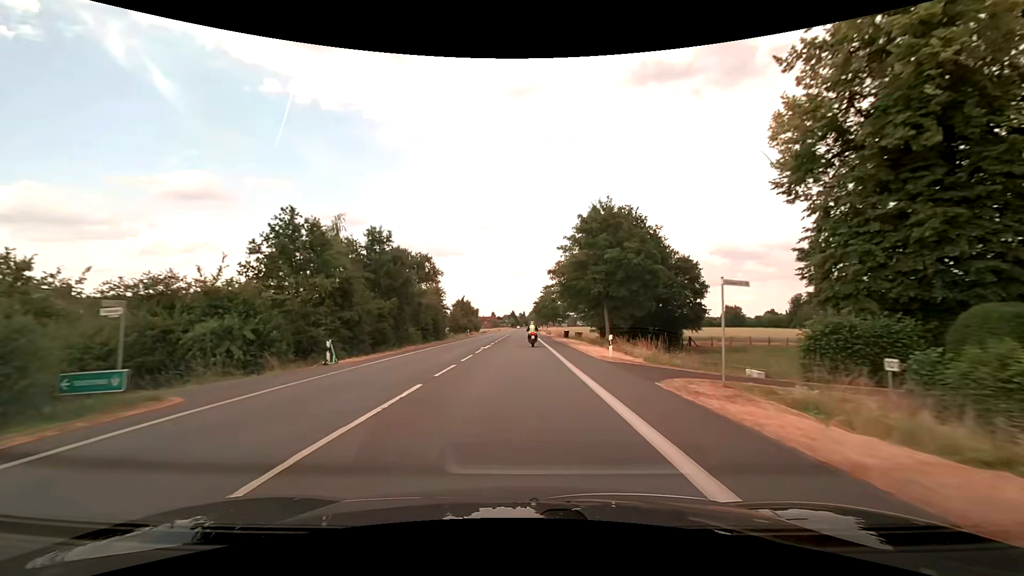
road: secondary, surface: asphalt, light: Day
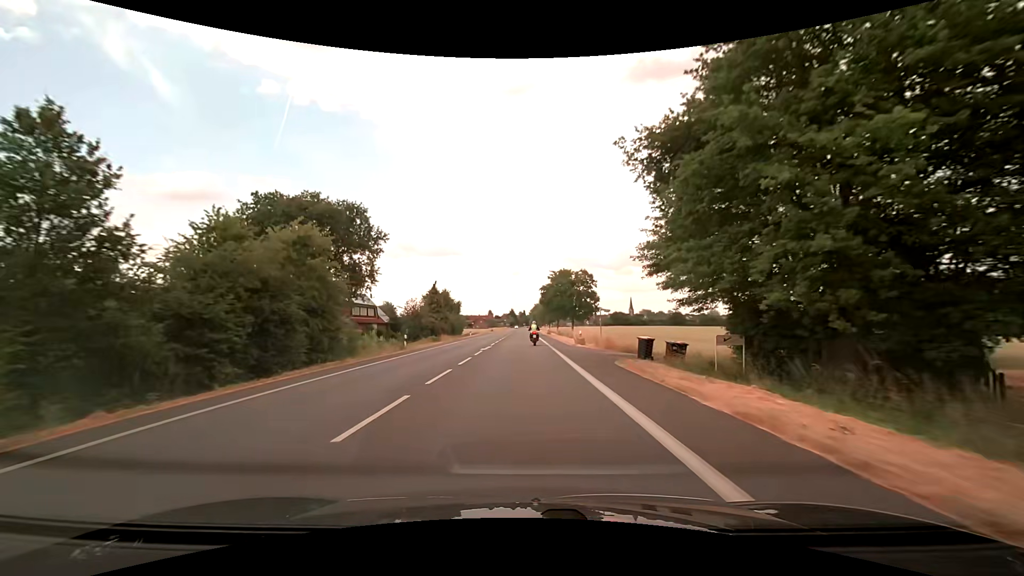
(0.0, +41.5) m; 0°
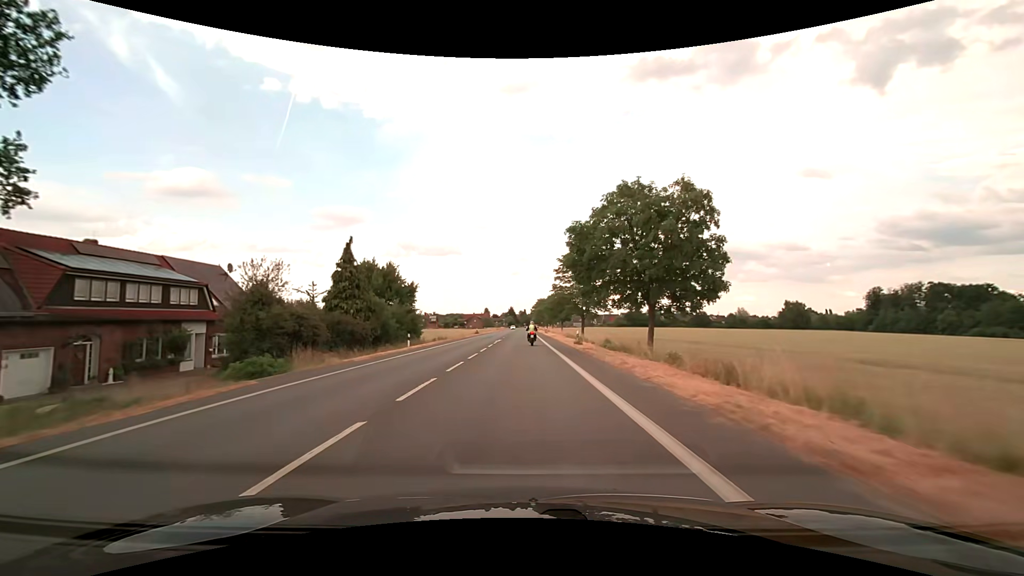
(+0.1, +42.4) m; 0°
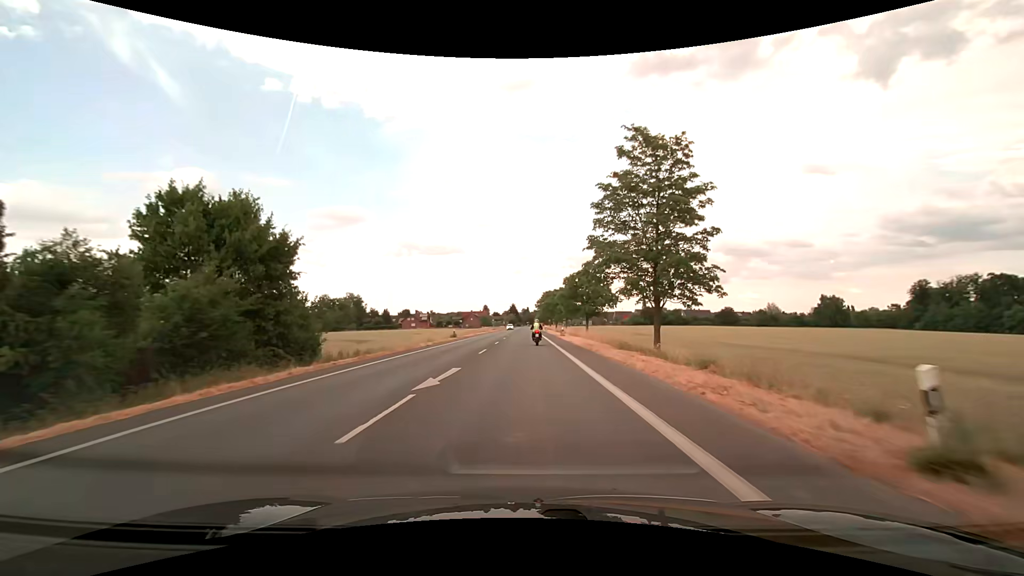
(-0.1, +31.4) m; 0°
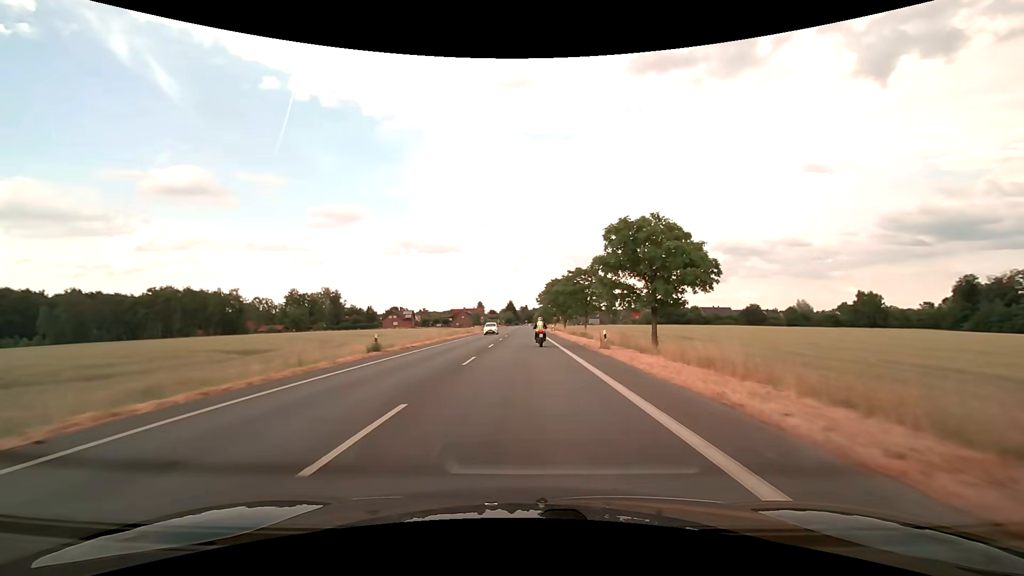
(0.0, +29.2) m; 0°
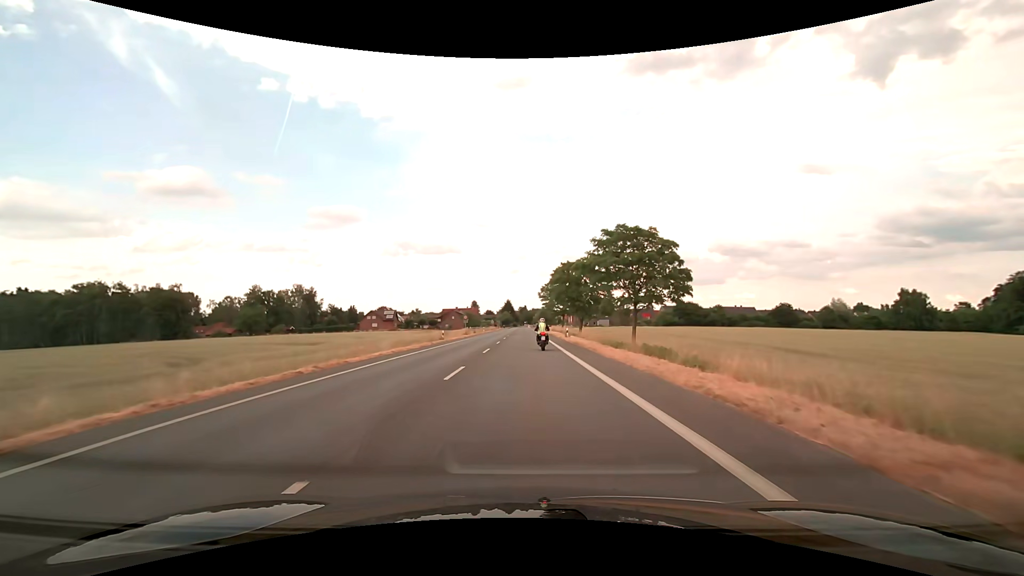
(0.0, +26.4) m; 0°
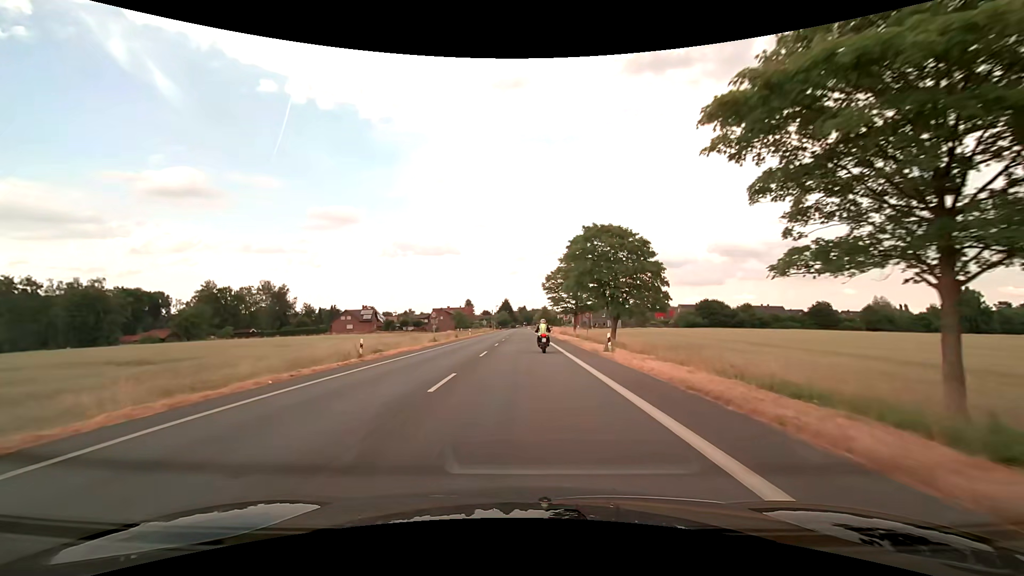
(+0.2, +24.4) m; 0°
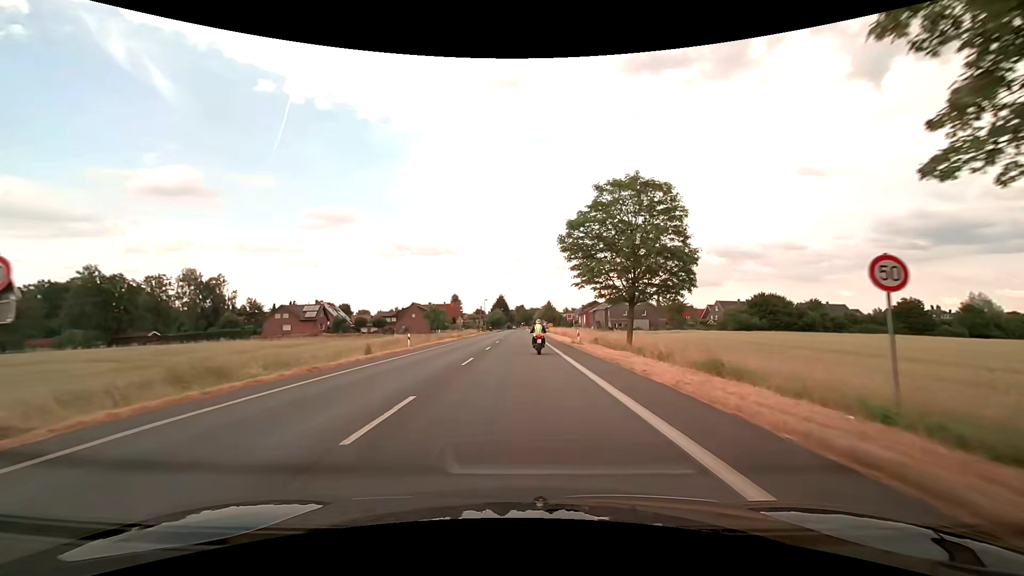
(+0.1, +38.6) m; 0°
(0, +10) (0, +20) (0, +30) (0, +40) (0, +50) (0, +60) (0, +70) (0, +80) (0, +90) (0, +100) m
